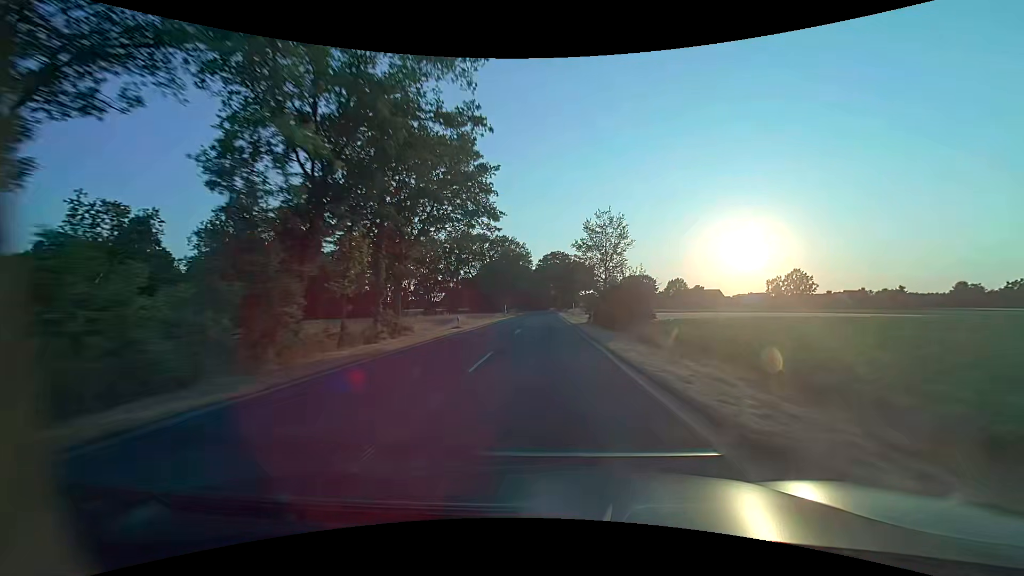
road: secondary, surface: asphalt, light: Day
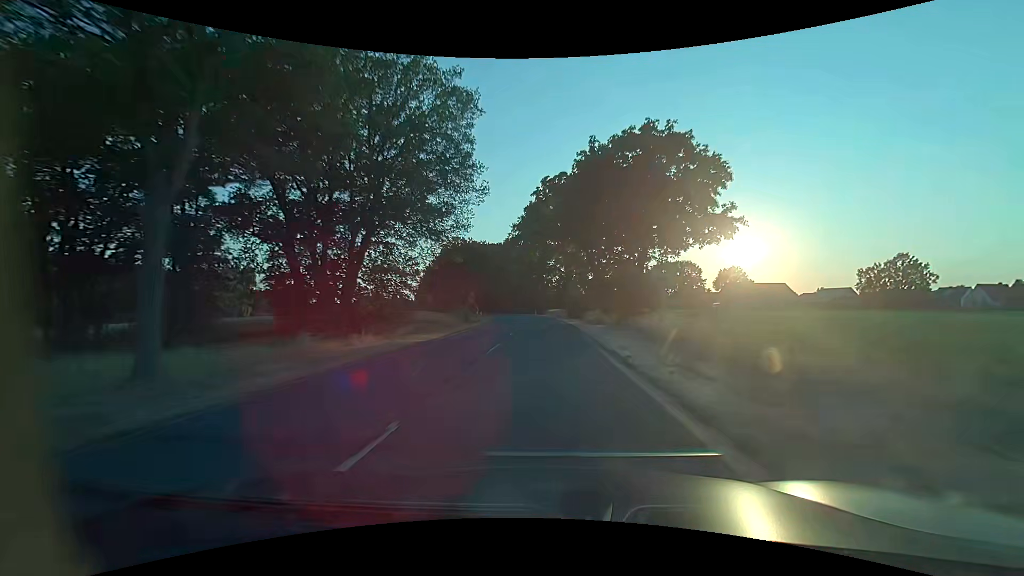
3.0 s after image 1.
(+0.4, +83.3) m; 0°
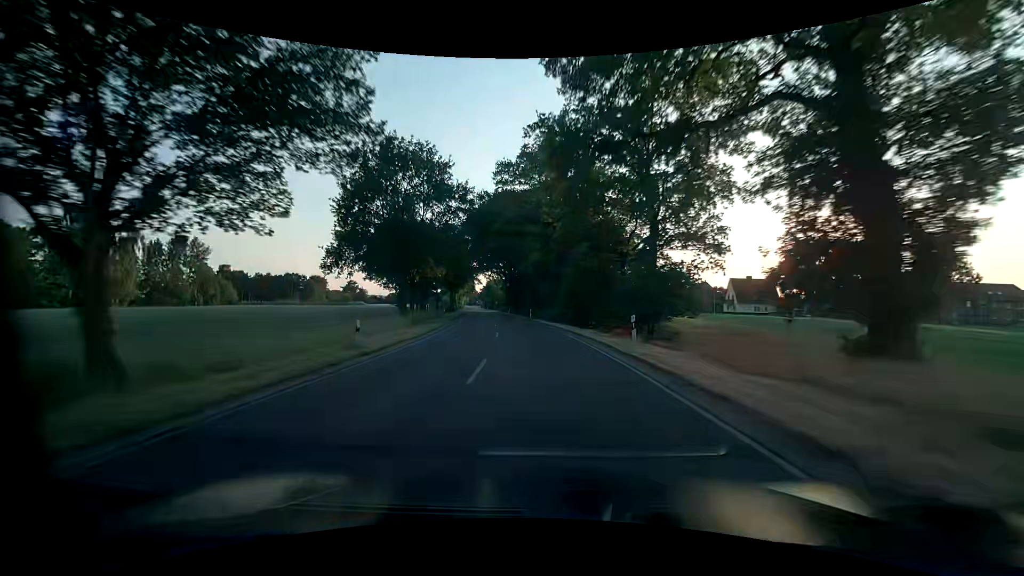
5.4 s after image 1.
(-2.3, +65.3) m; -6°
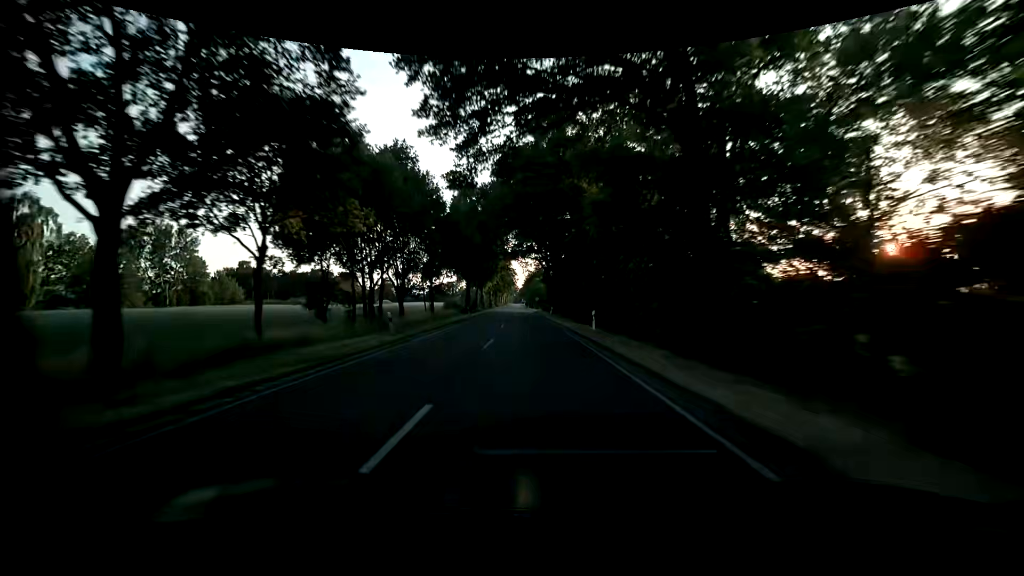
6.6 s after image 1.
(-1.4, +29.7) m; -6°
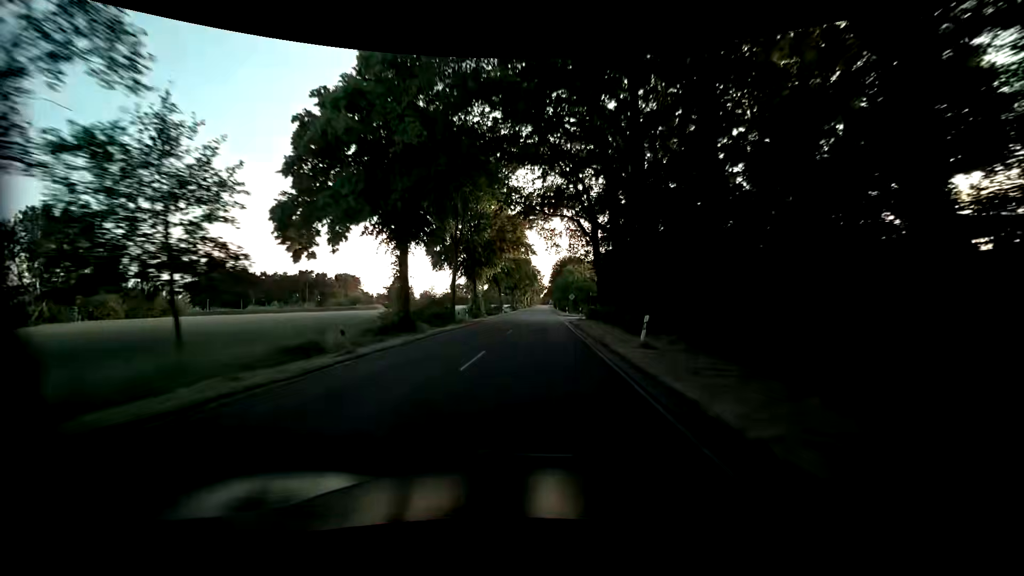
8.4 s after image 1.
(-1.4, +40.1) m; -3°
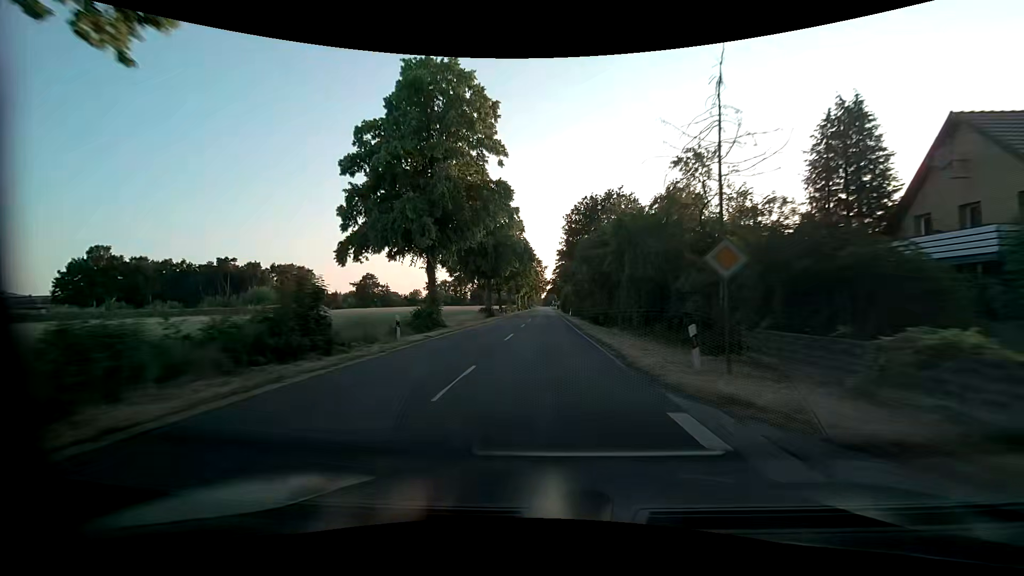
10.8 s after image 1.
(-0.3, +51.6) m; 0°
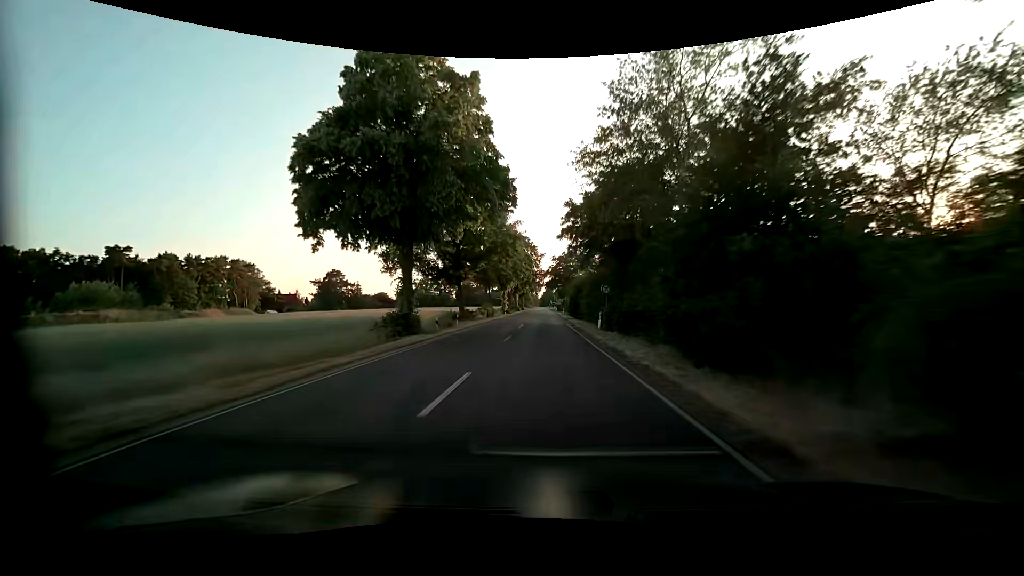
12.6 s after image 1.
(+0.1, +36.6) m; +1°
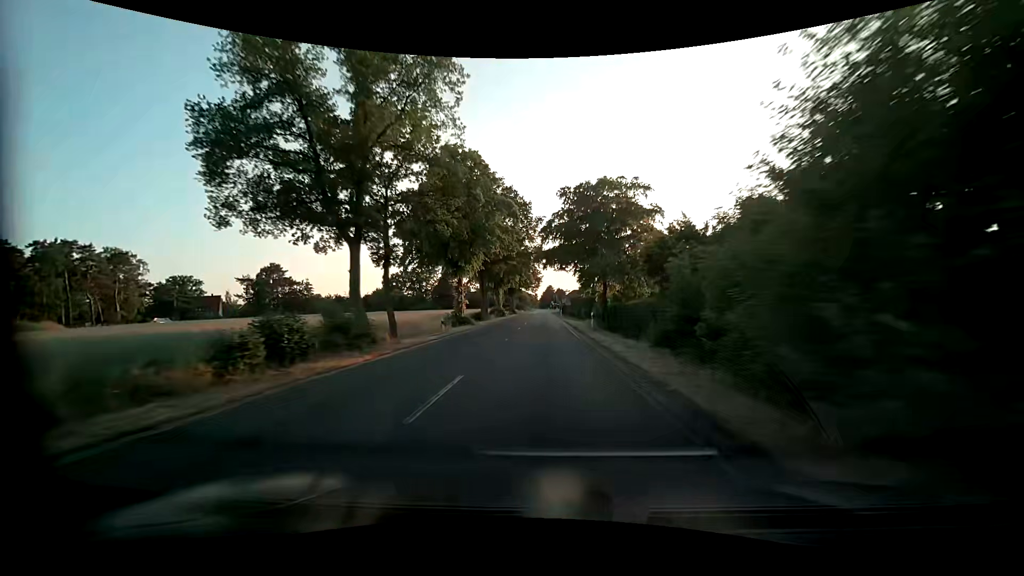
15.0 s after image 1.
(-0.1, +47.7) m; 0°
(0, +10) (0, +20) (0, +30) (0, +40) (0, +50) (0, +60) (0, +70) (0, +80) (0, +90) (0, +100) m
